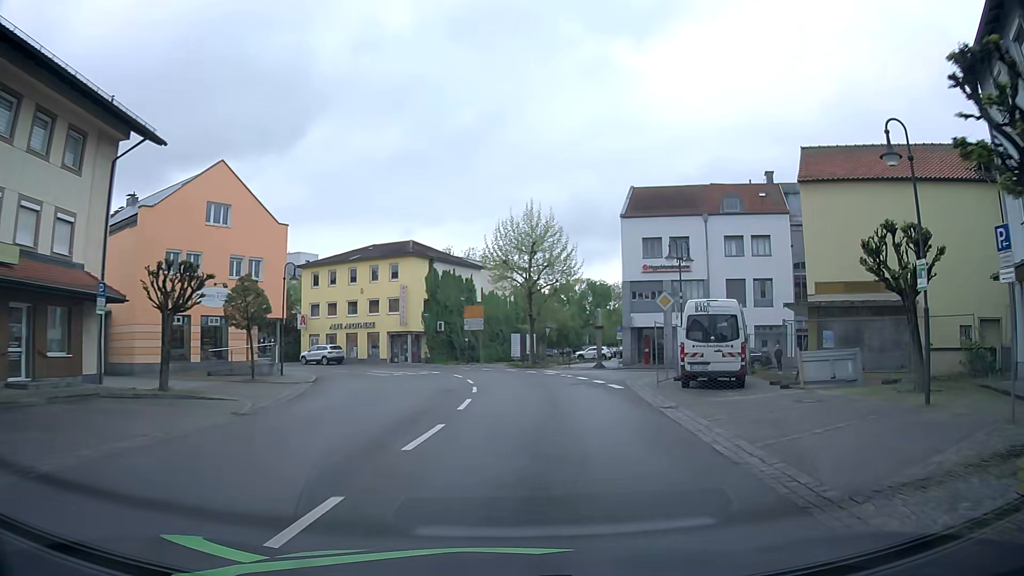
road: secondary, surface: asphalt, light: Day
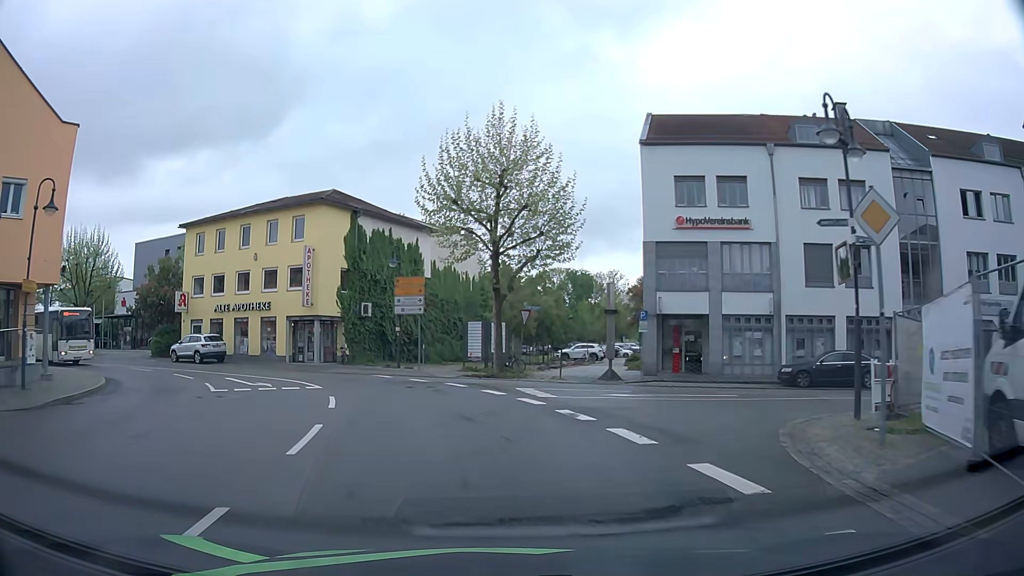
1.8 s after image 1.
(+0.9, +18.3) m; +2°
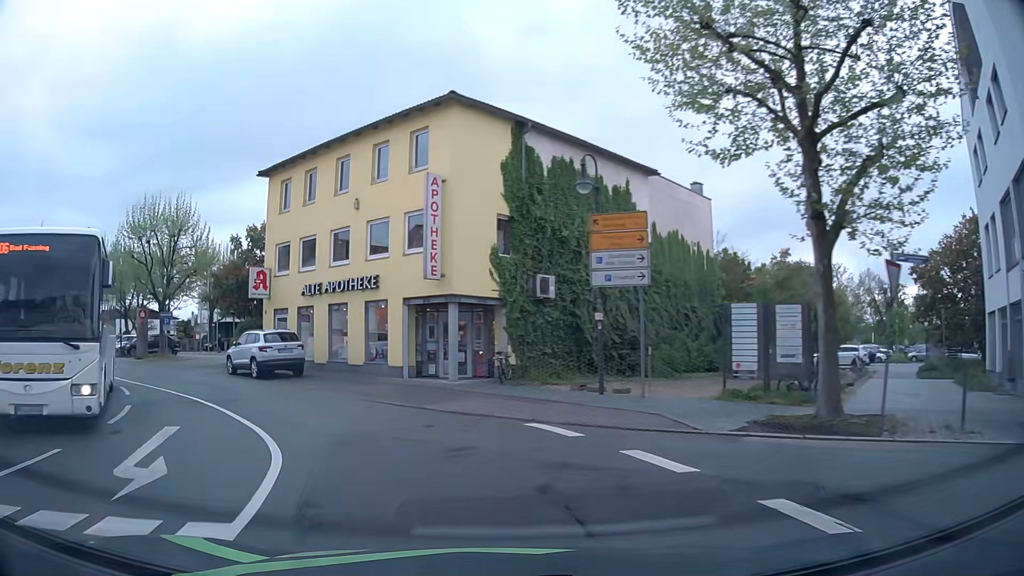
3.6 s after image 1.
(-1.8, +16.1) m; -17°
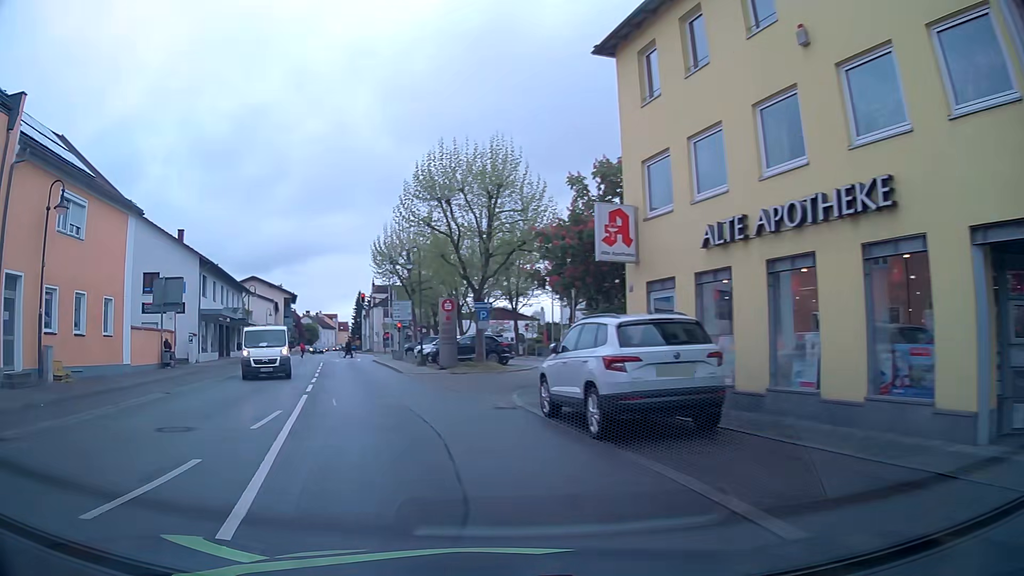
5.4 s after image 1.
(-3.7, +13.5) m; -32°
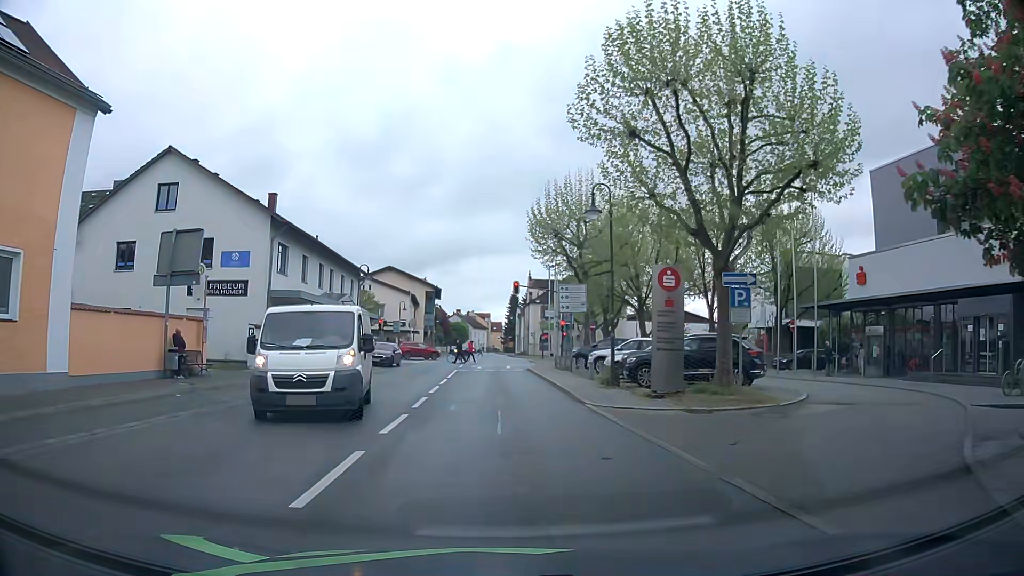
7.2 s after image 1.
(-2.5, +13.8) m; -13°
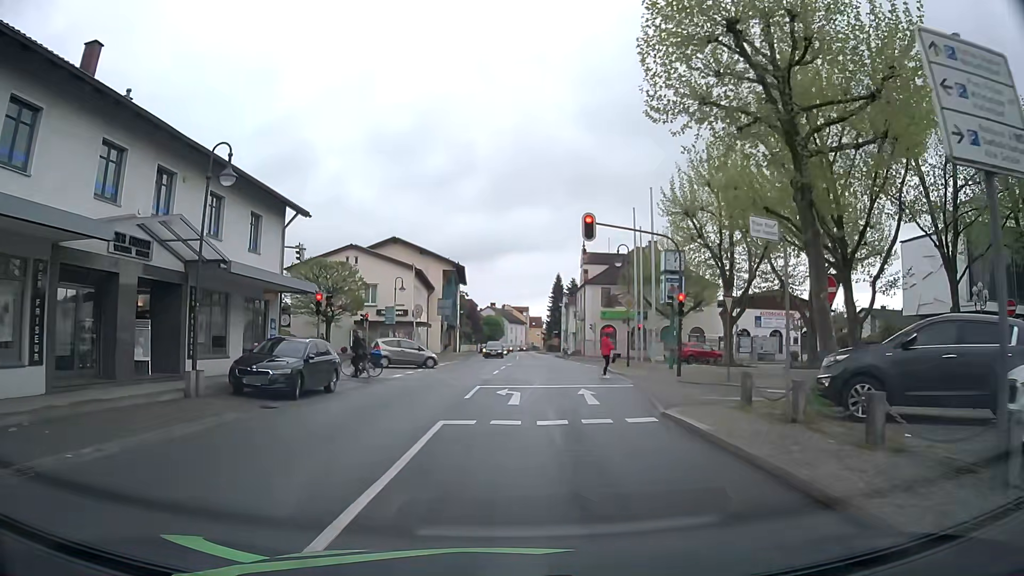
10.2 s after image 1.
(-1.3, +25.0) m; -4°
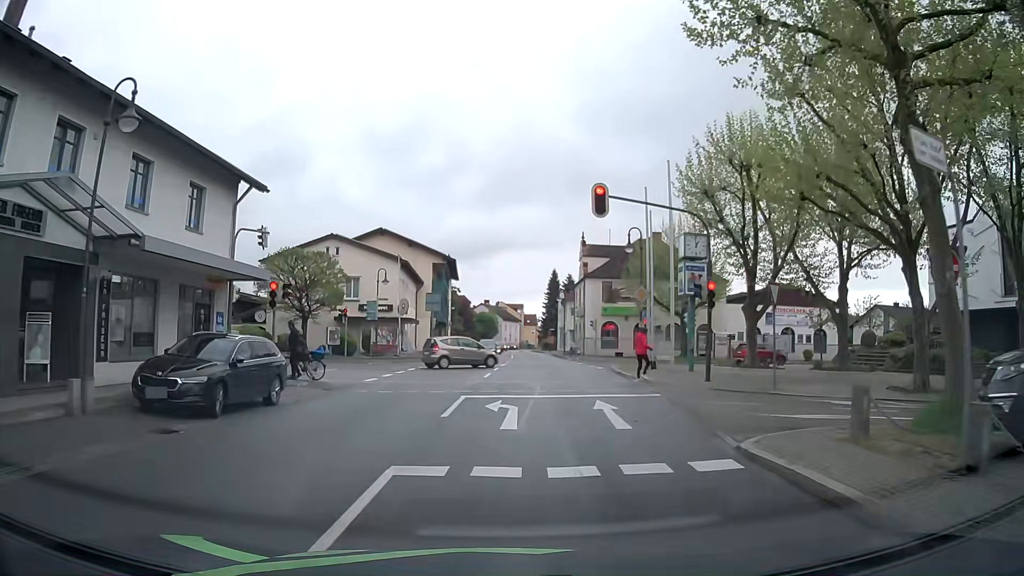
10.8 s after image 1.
(0.0, +4.4) m; 0°
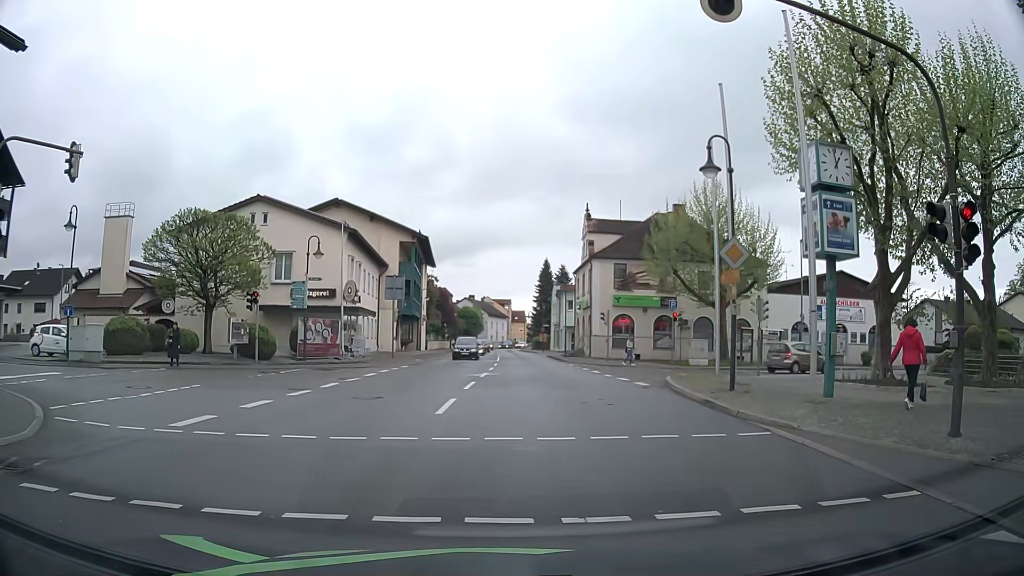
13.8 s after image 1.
(+0.3, +12.6) m; +2°
